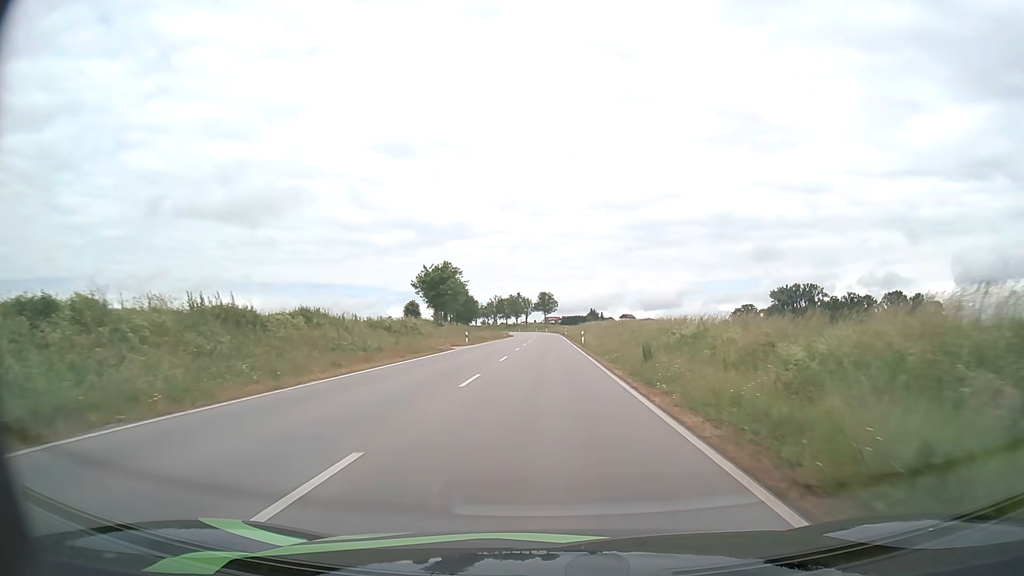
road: secondary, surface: asphalt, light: Day
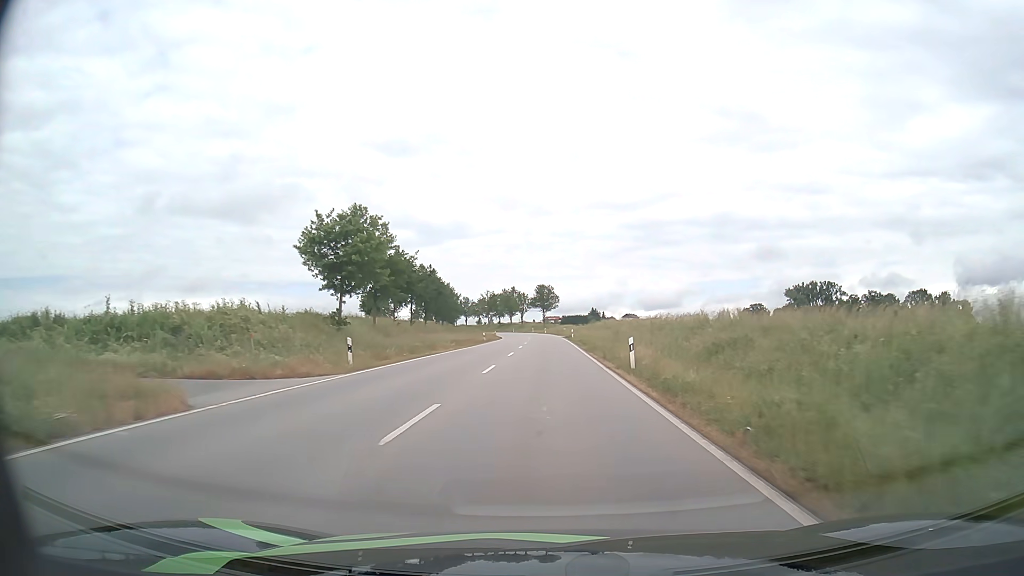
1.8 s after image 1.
(0.0, +31.7) m; 0°
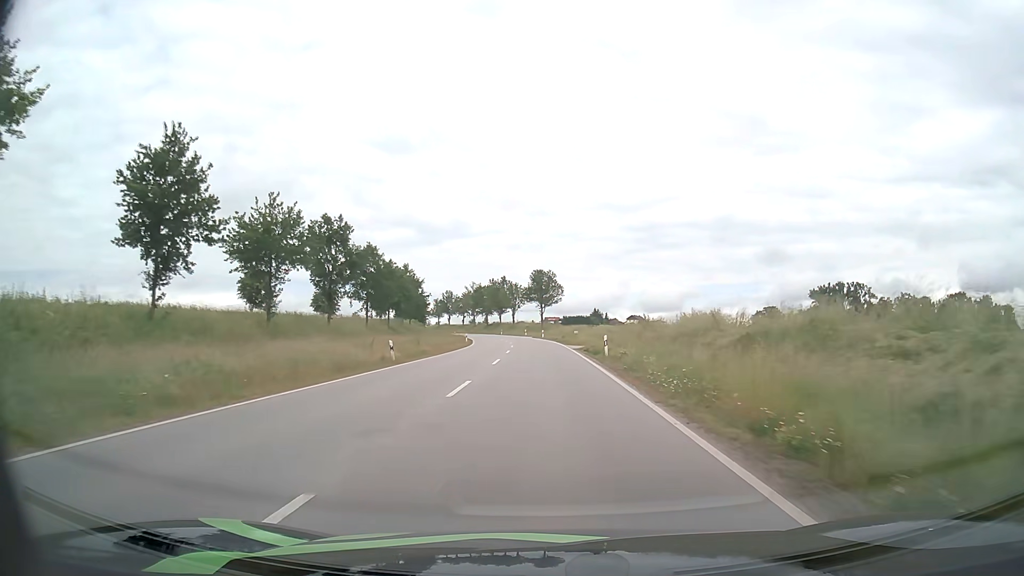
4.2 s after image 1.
(0.0, +42.4) m; 0°
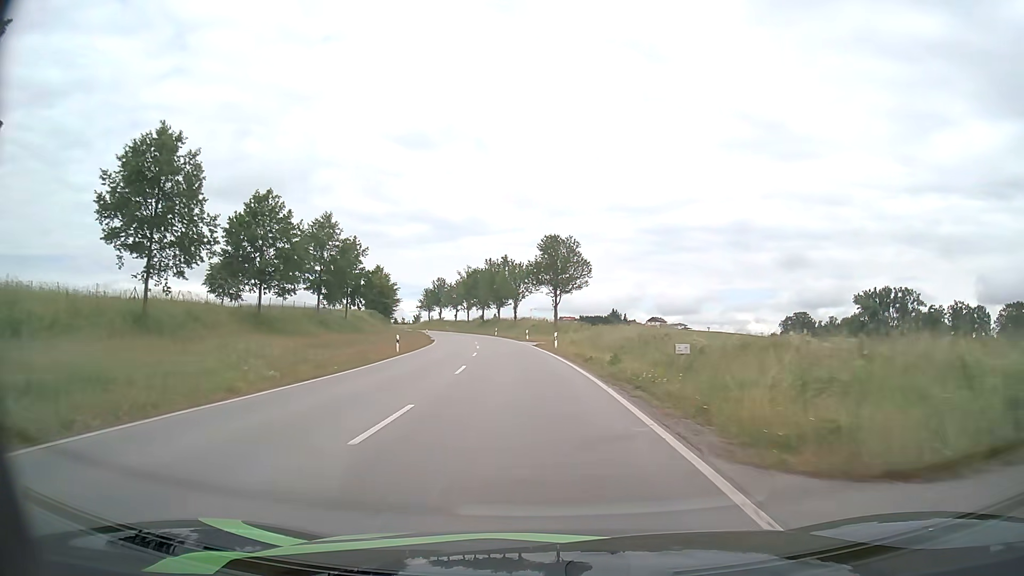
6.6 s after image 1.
(-0.2, +41.9) m; -1°
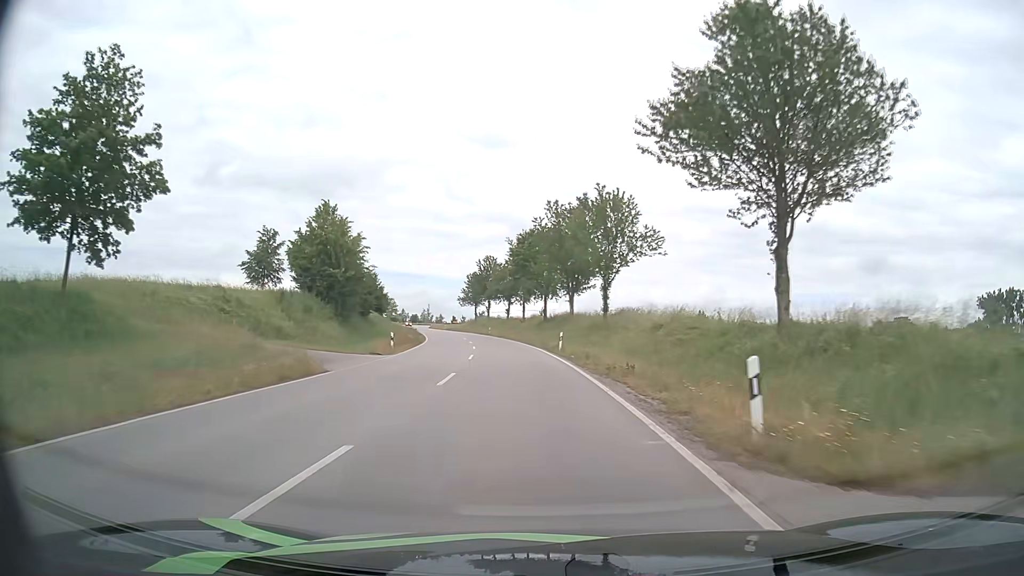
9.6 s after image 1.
(-3.2, +52.5) m; -7°
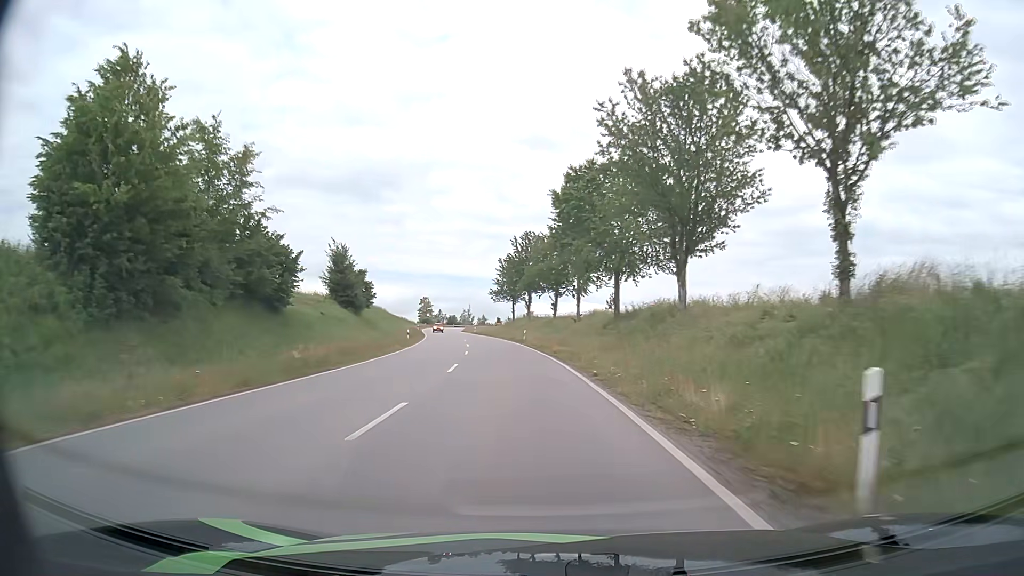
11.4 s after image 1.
(-1.2, +31.7) m; -4°
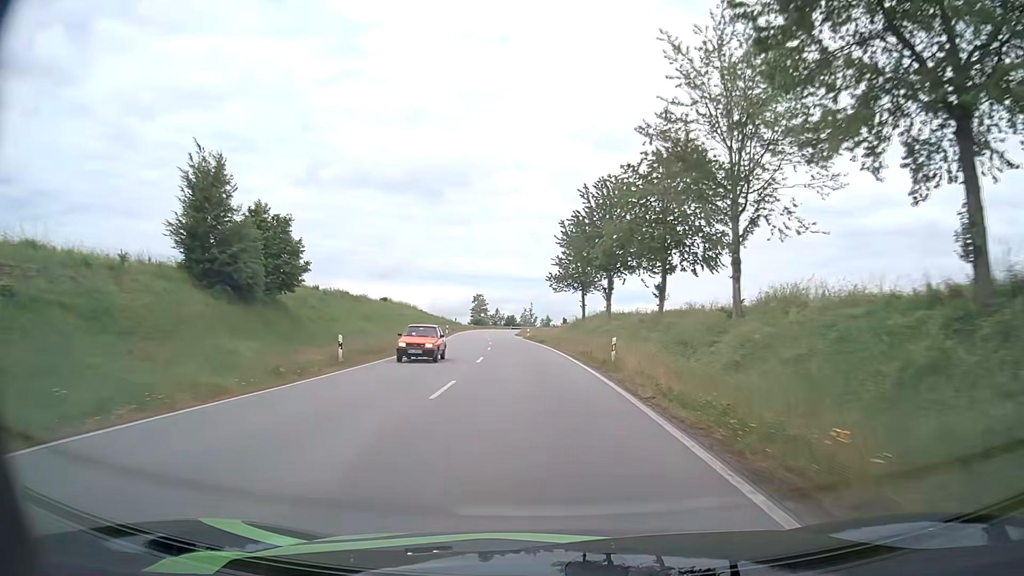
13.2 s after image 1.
(-1.8, +31.8) m; -6°
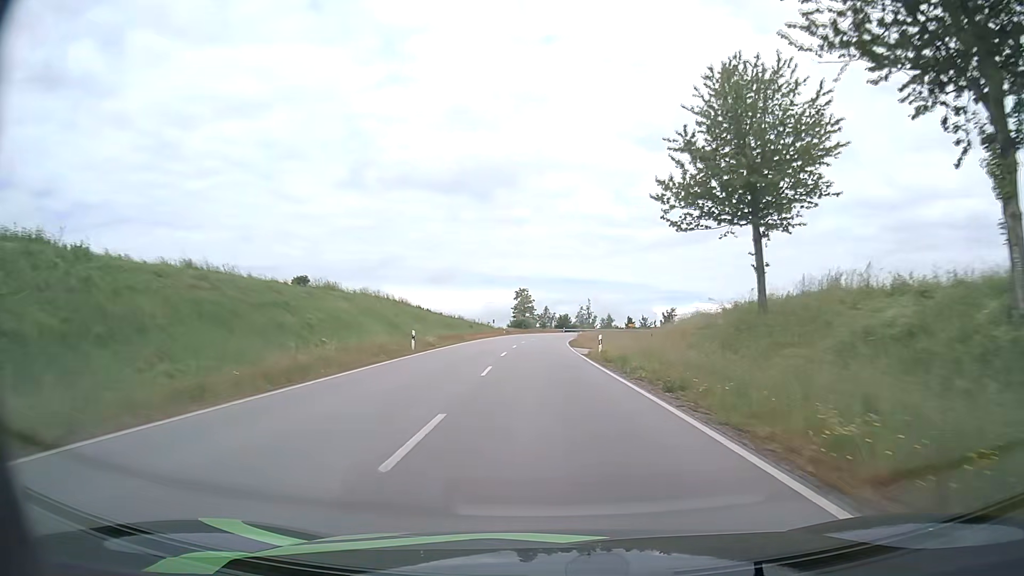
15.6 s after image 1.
(-2.0, +42.7) m; -5°
